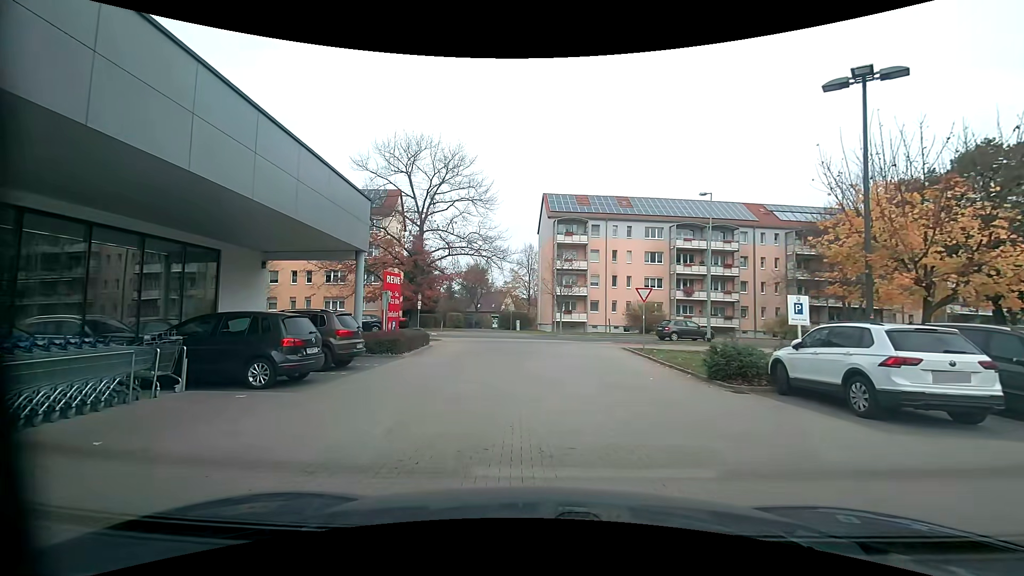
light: Day
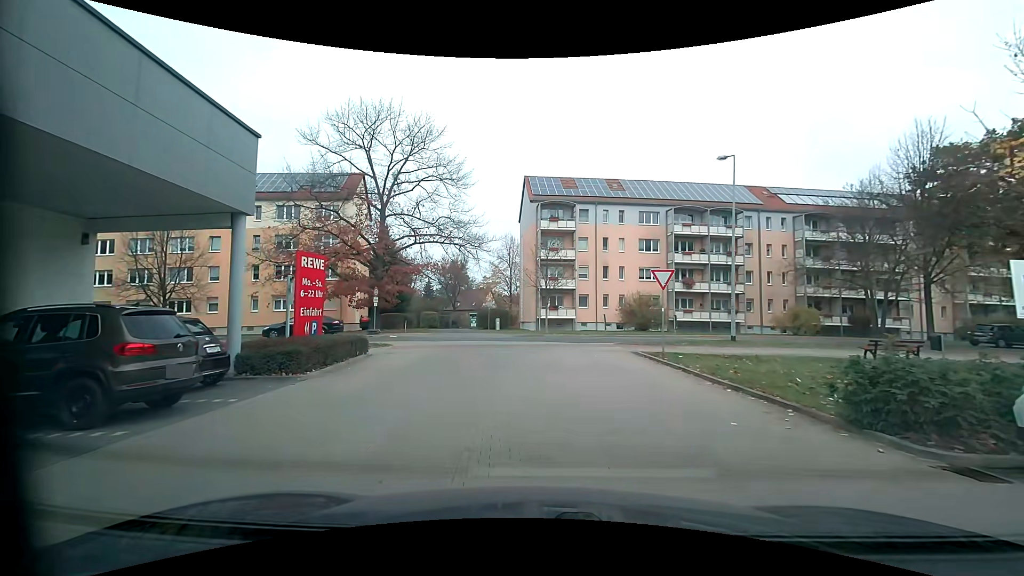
(-0.1, +6.9) m; +1°
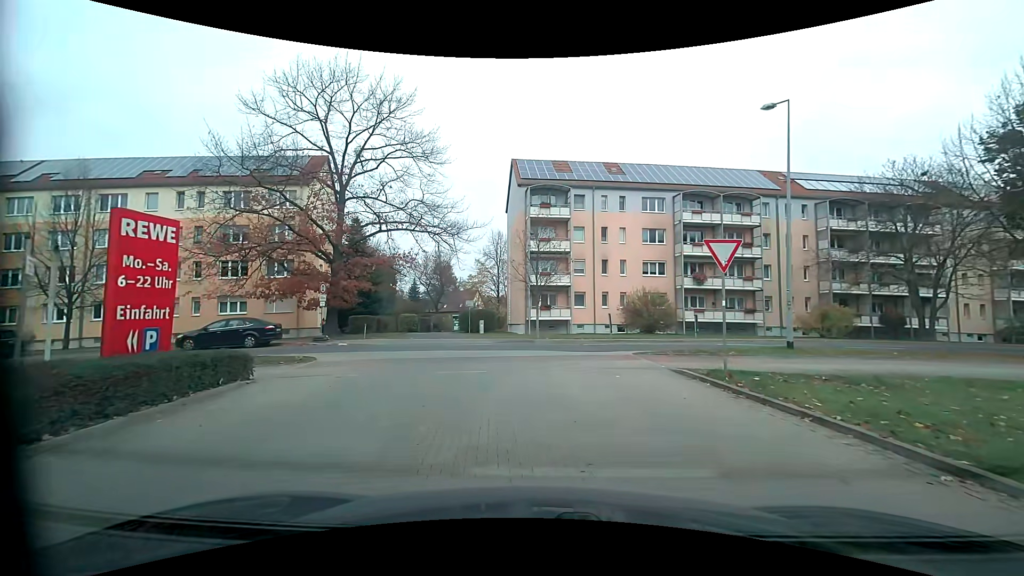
(-0.1, +6.6) m; -1°
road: service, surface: paving_stones
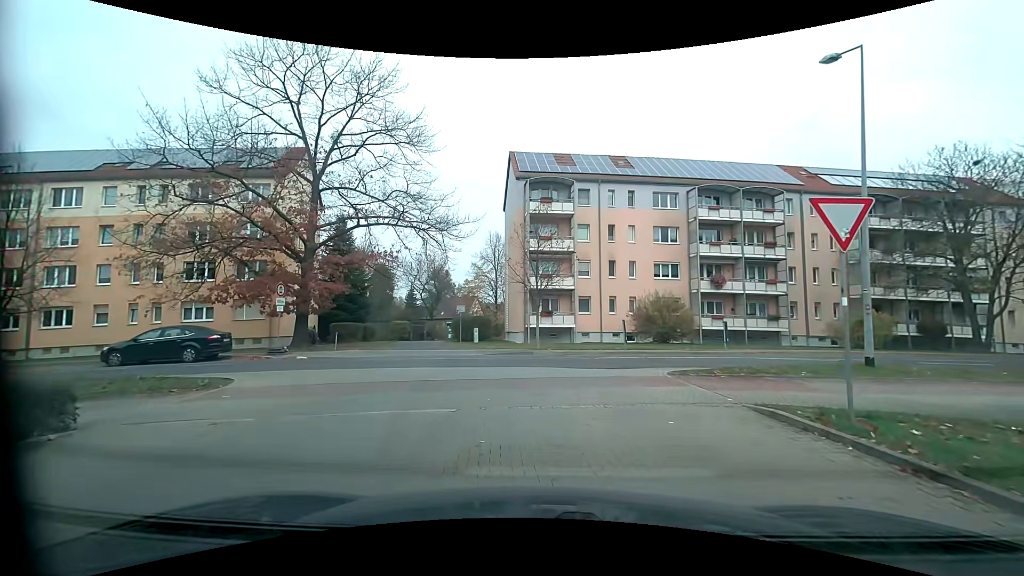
(+0.1, +4.1) m; -1°
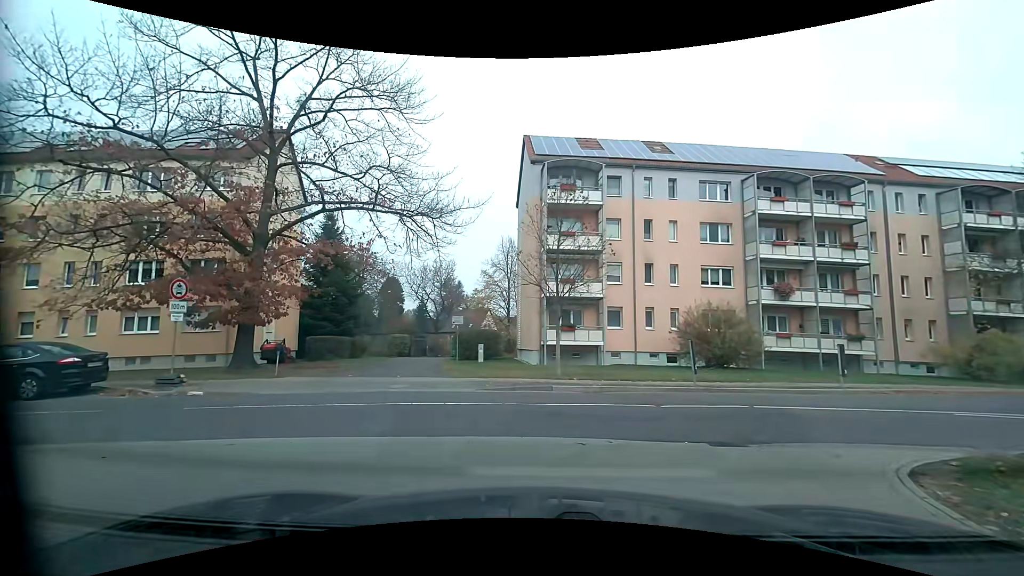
(+0.1, +7.1) m; 0°
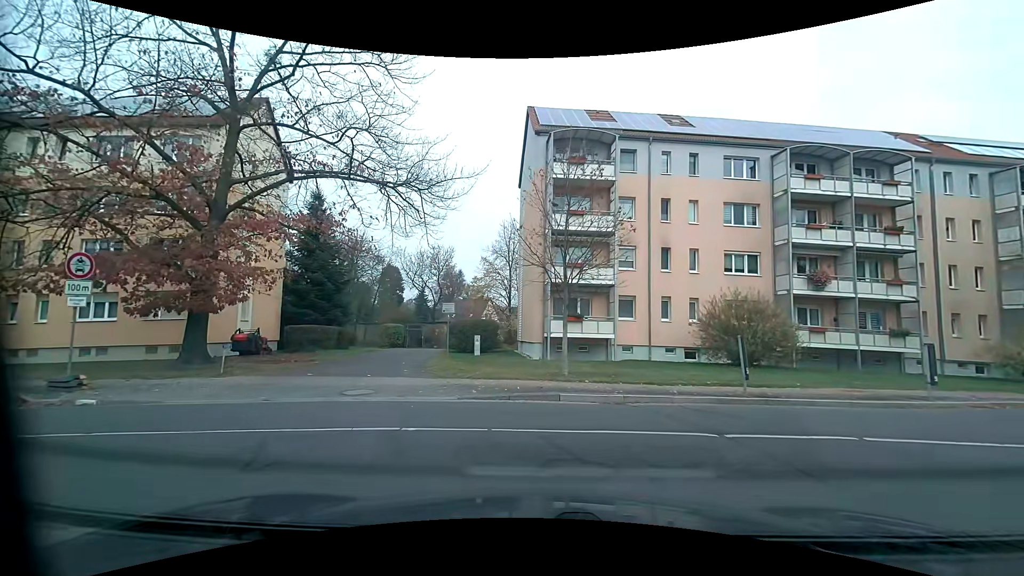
(0.0, +3.3) m; +1°
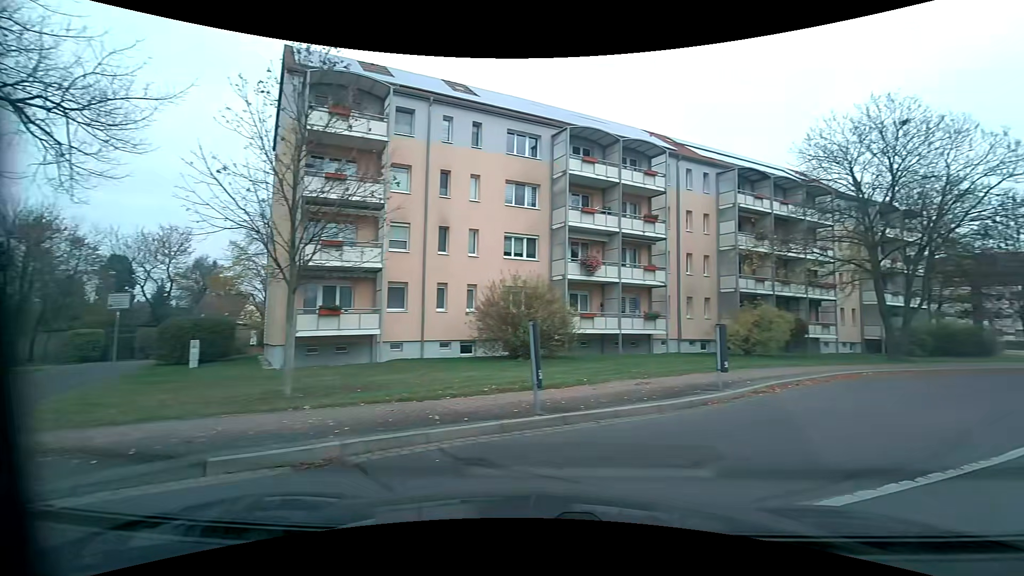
(+0.5, +4.9) m; +22°
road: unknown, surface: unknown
